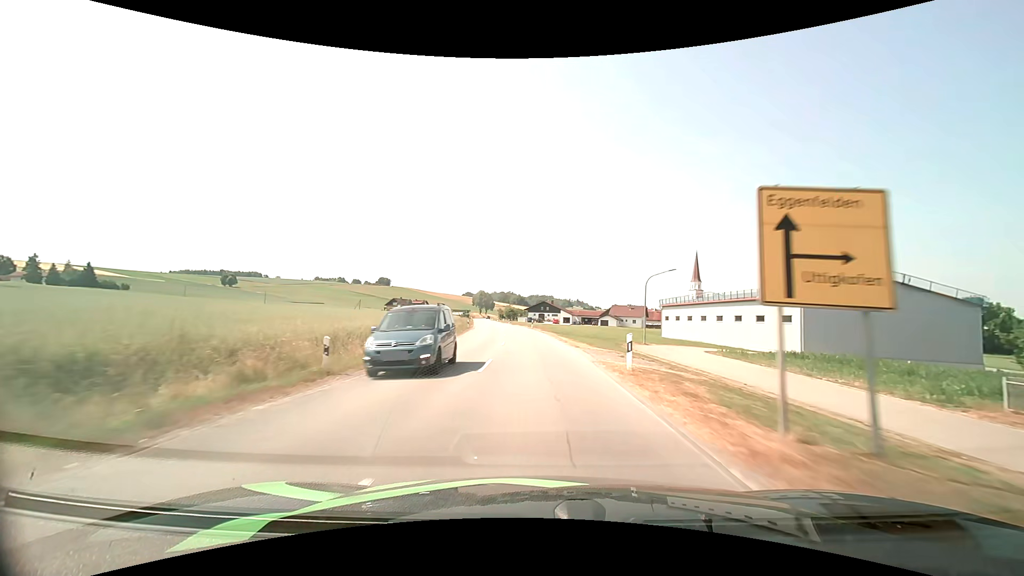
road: secondary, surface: asphalt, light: Day
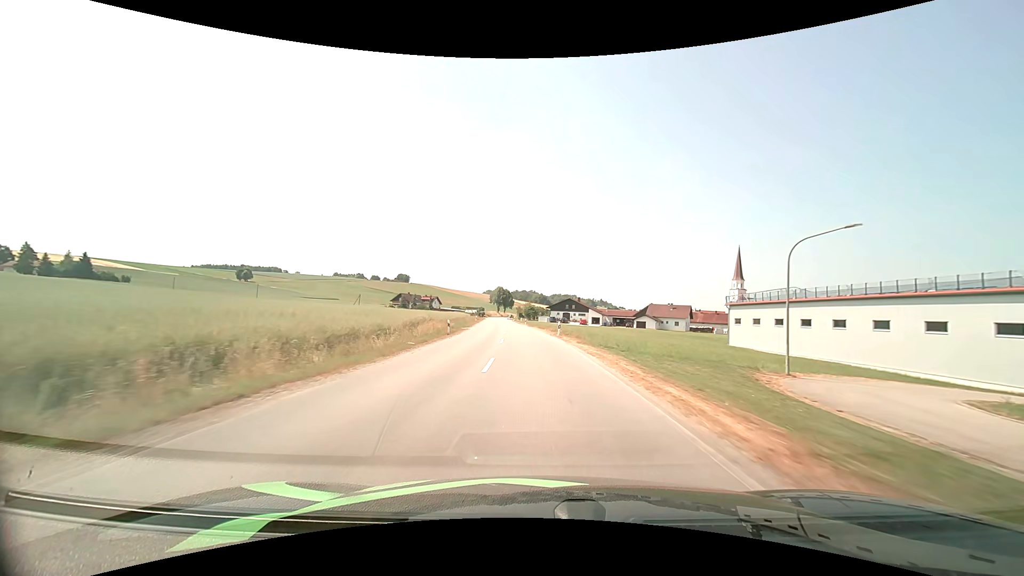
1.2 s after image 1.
(-0.5, +24.7) m; -2°
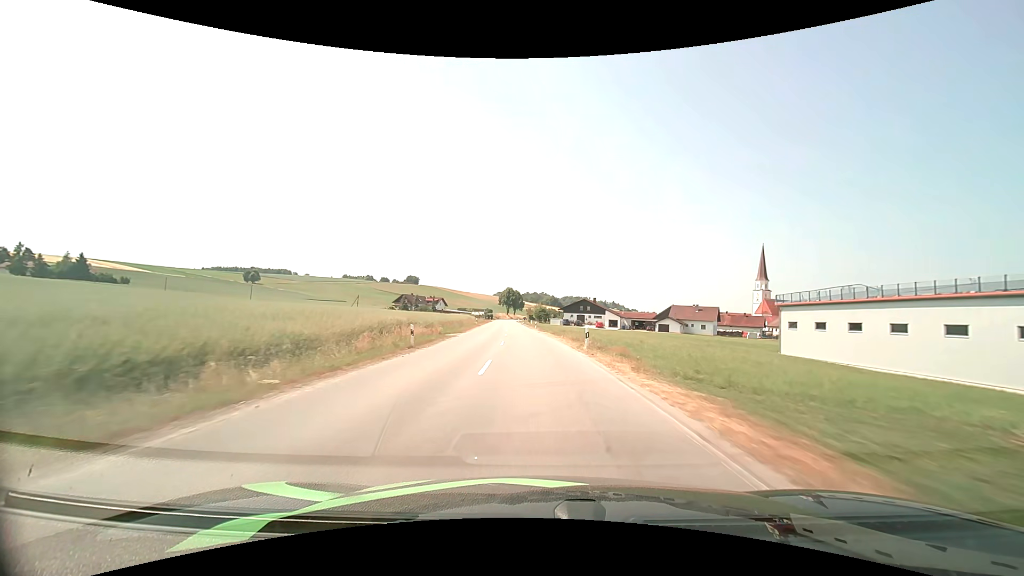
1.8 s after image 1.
(-0.1, +12.5) m; -1°
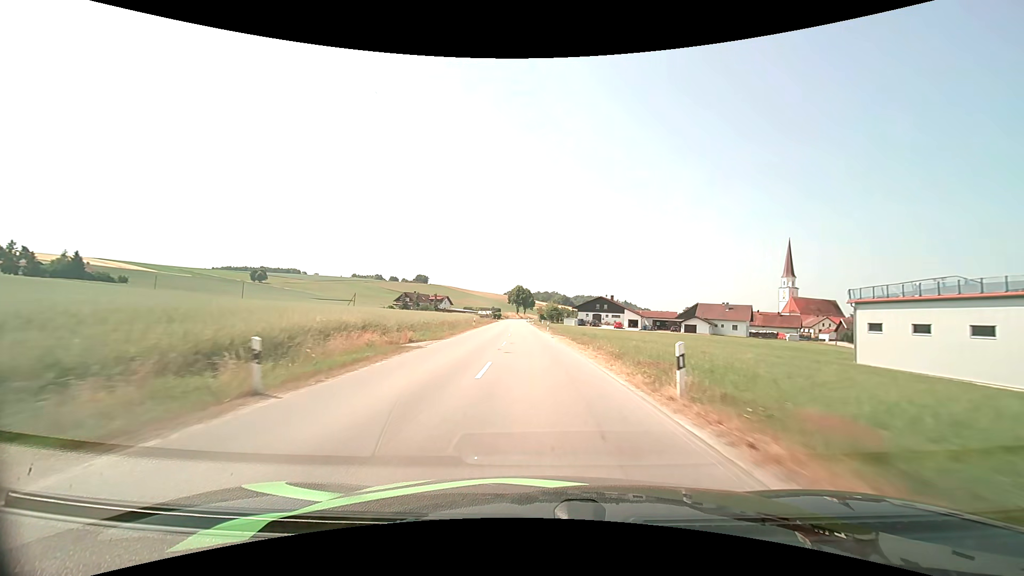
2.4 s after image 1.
(-0.1, +12.7) m; -1°
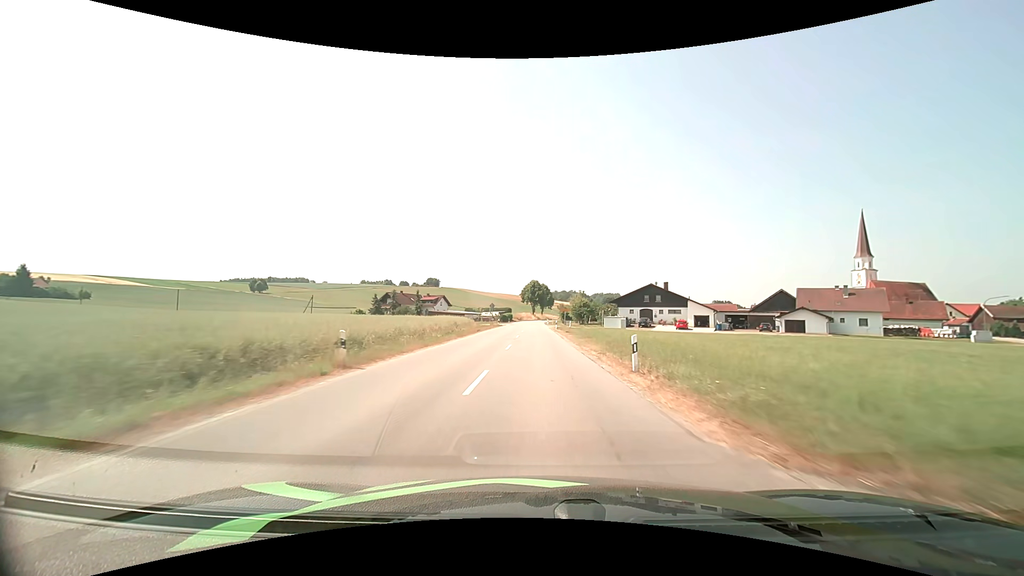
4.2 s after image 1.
(-1.0, +38.5) m; -2°
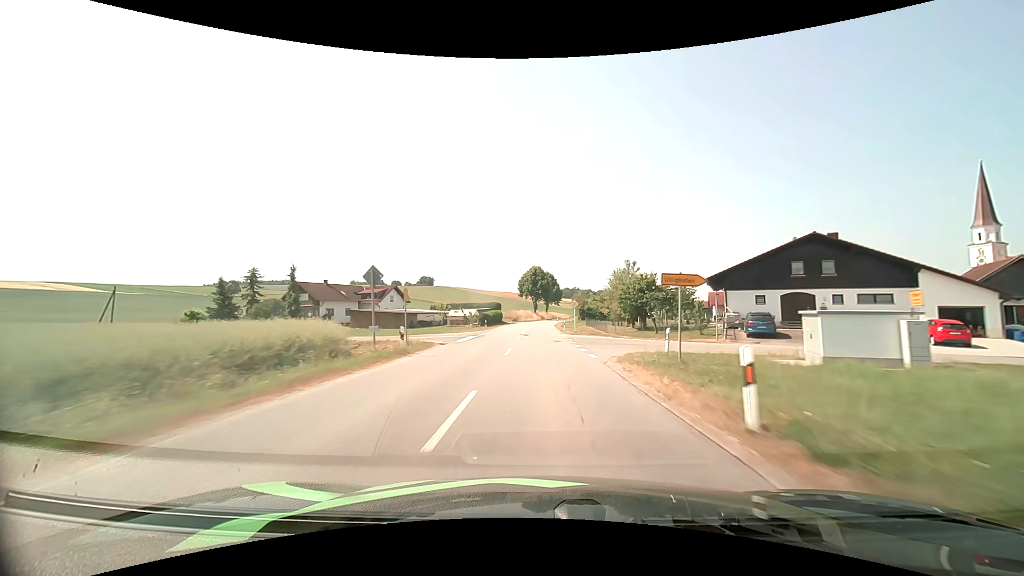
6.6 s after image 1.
(-0.4, +51.3) m; 0°
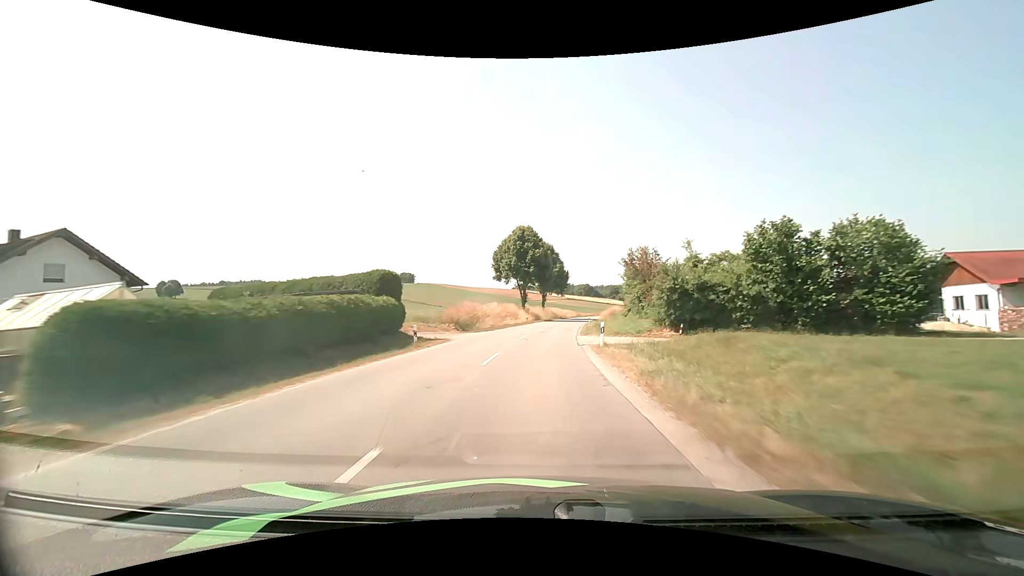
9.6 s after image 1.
(+0.4, +64.1) m; +1°
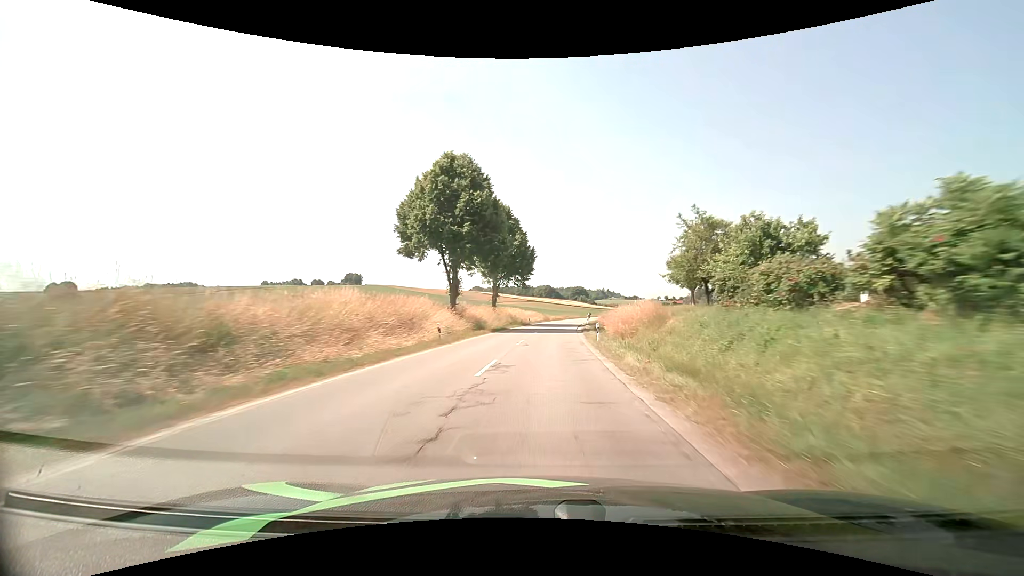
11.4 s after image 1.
(+1.3, +38.0) m; +4°
(0, +10) (0, +20) (+1, +30) (+2, +40) (+2, +50) (+4, +60) (+5, +70) (+6, +80) (+8, +90) (+10, +99) m
